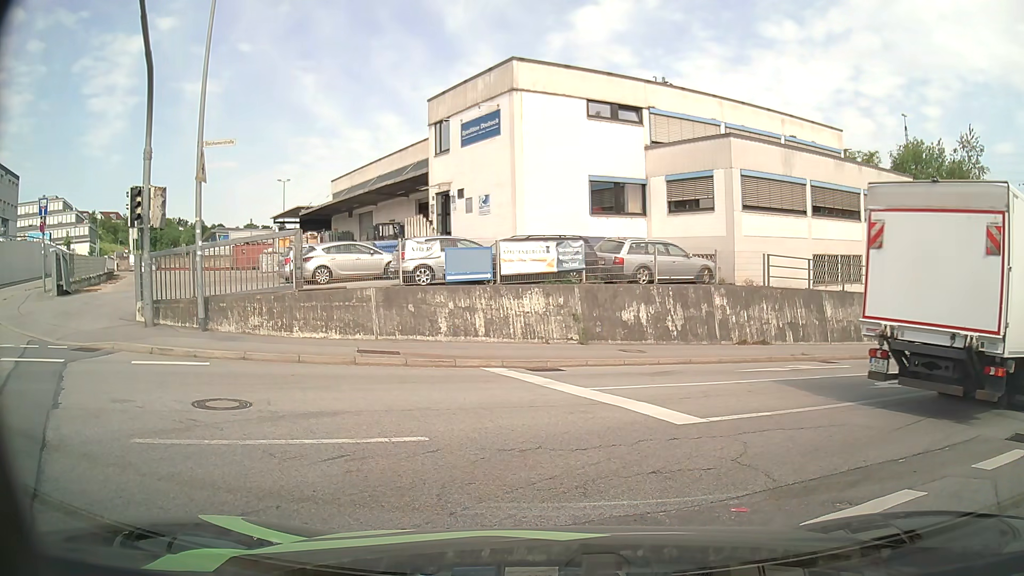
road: residential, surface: asphalt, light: Day
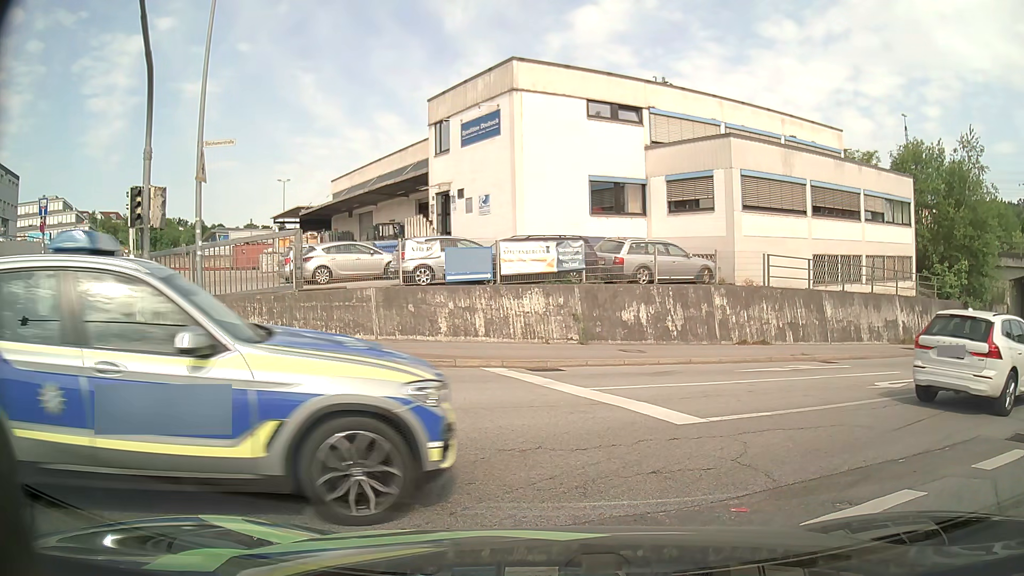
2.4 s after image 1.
(0.0, 0.0) m; 0°
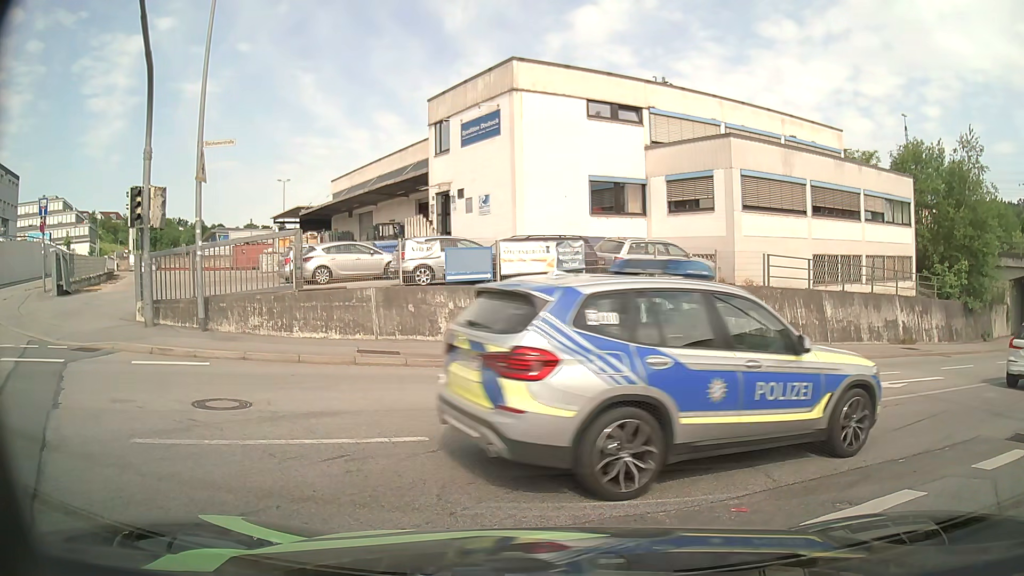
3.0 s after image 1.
(0.0, 0.0) m; 0°
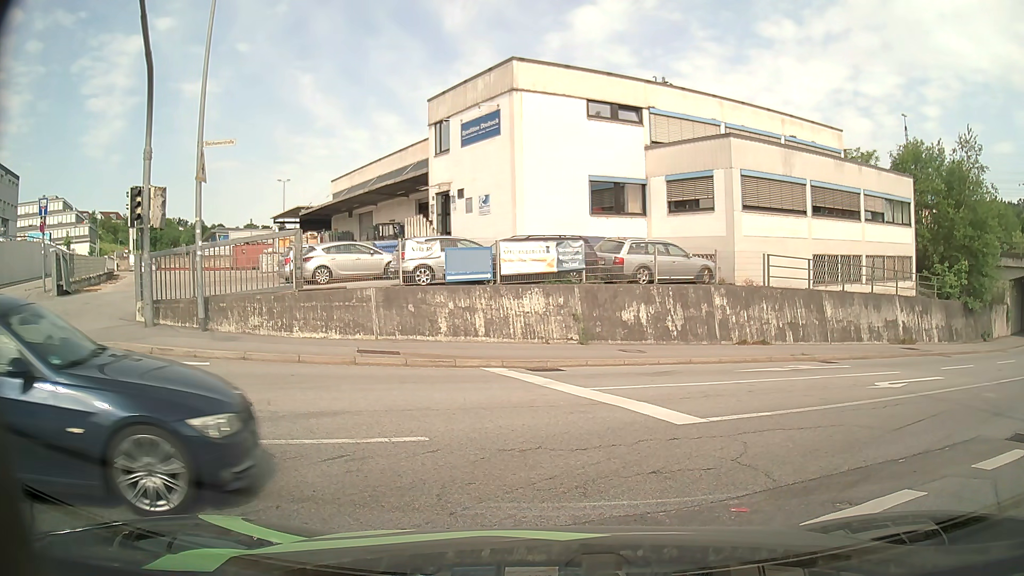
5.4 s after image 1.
(0.0, 0.0) m; 0°
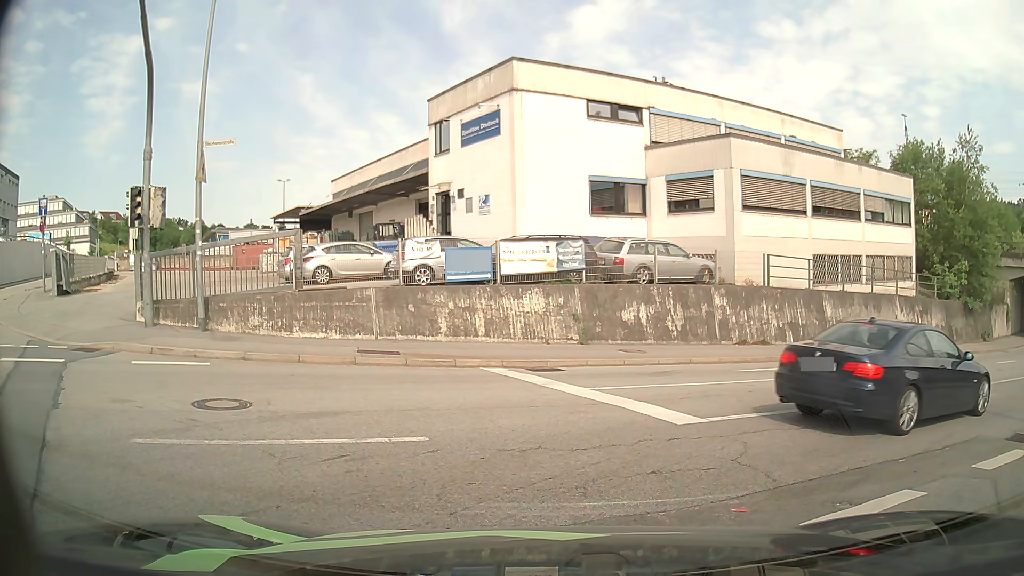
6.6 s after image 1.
(0.0, 0.0) m; 0°
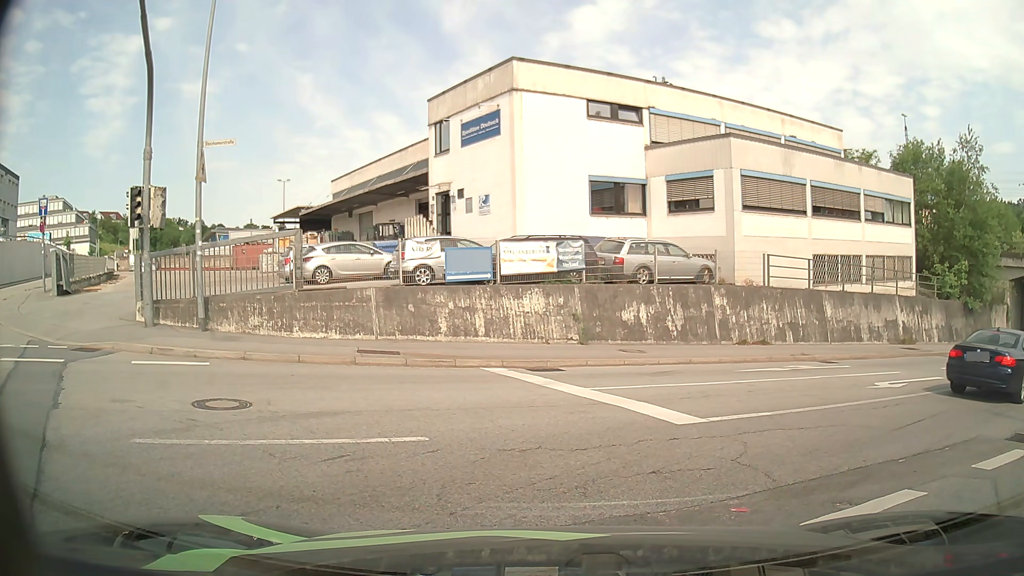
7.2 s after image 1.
(0.0, 0.0) m; 0°
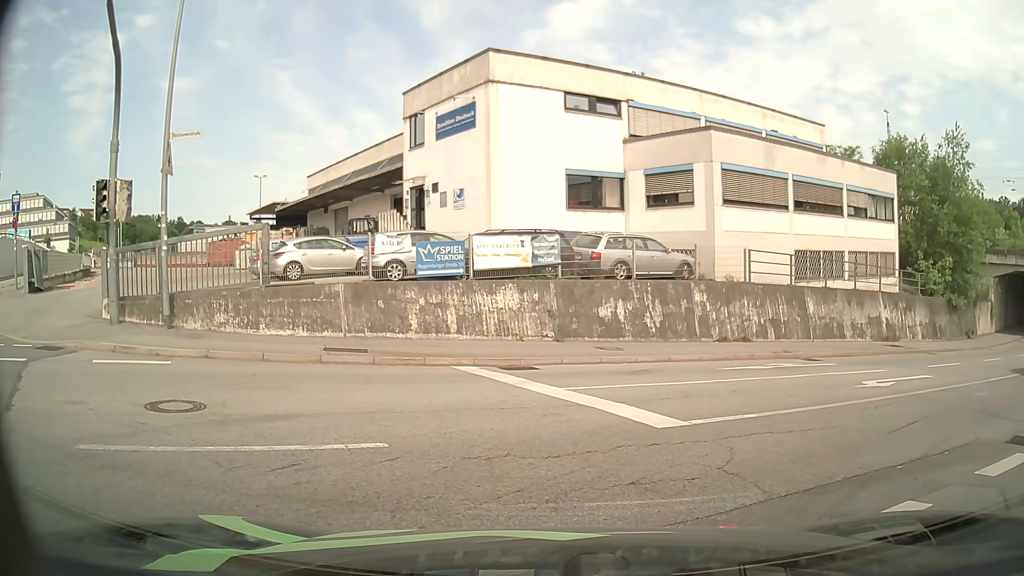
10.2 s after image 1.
(0.0, +0.5) m; 0°
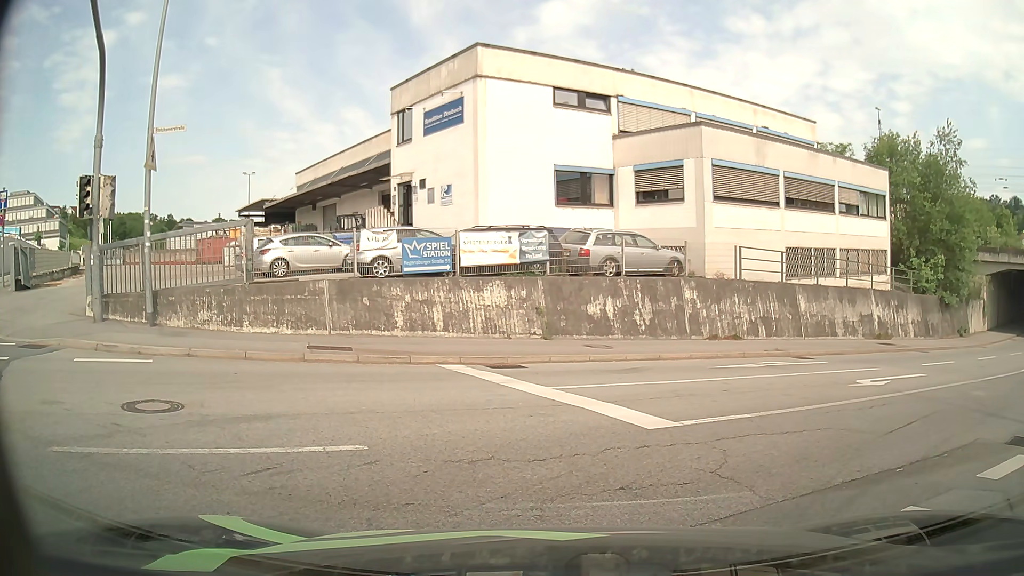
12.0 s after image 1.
(0.0, +0.3) m; 0°
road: tertiary
